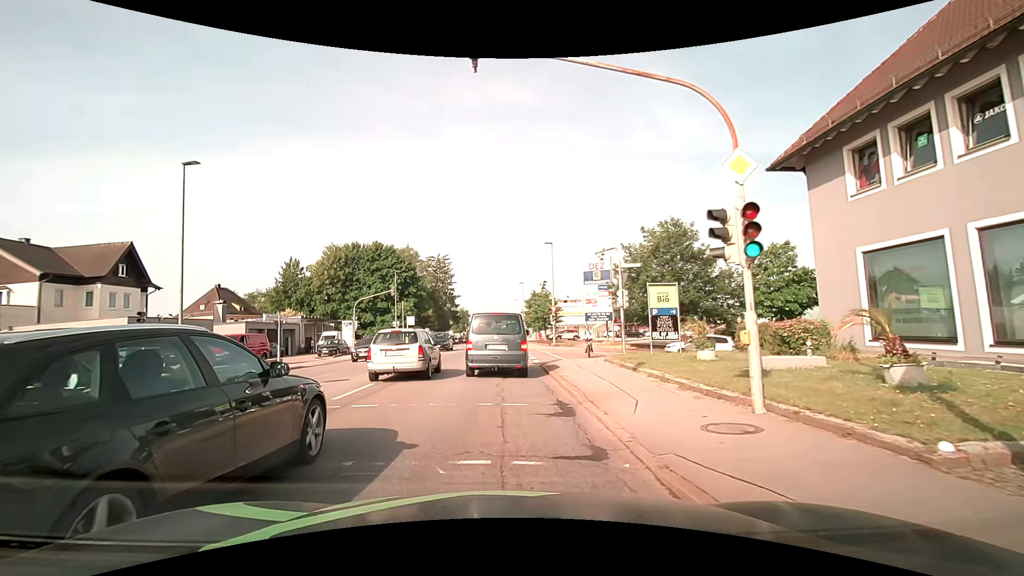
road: tertiary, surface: asphalt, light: Day
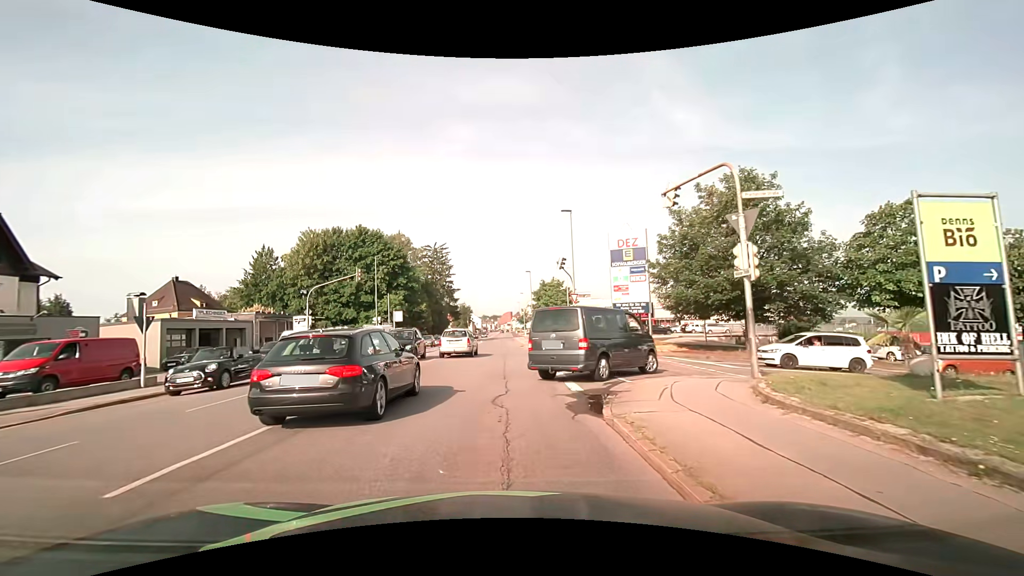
(+0.1, +12.2) m; 0°
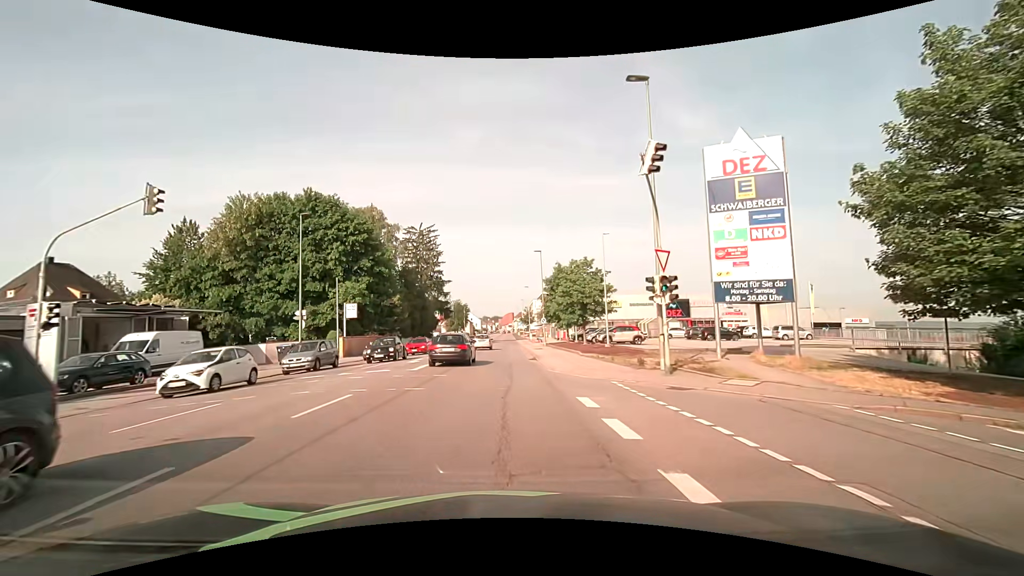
(-0.1, +20.7) m; 0°
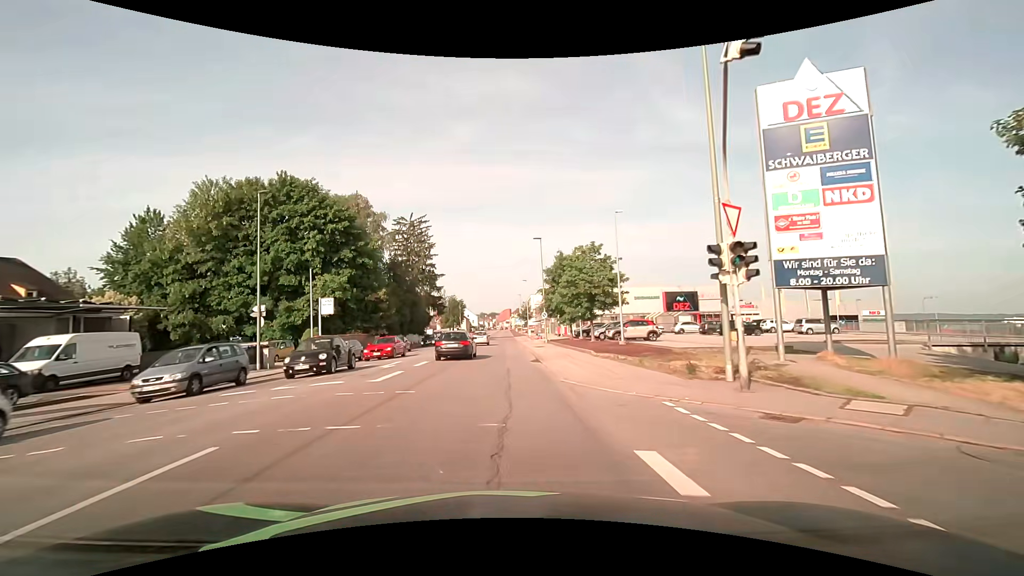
(0.0, +5.3) m; +1°
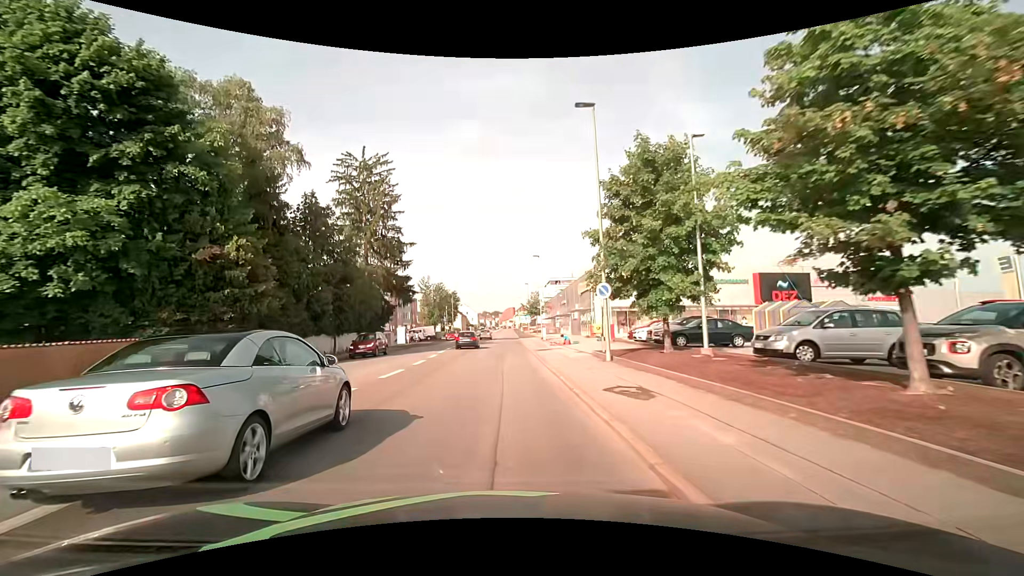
(-0.1, +29.3) m; -1°
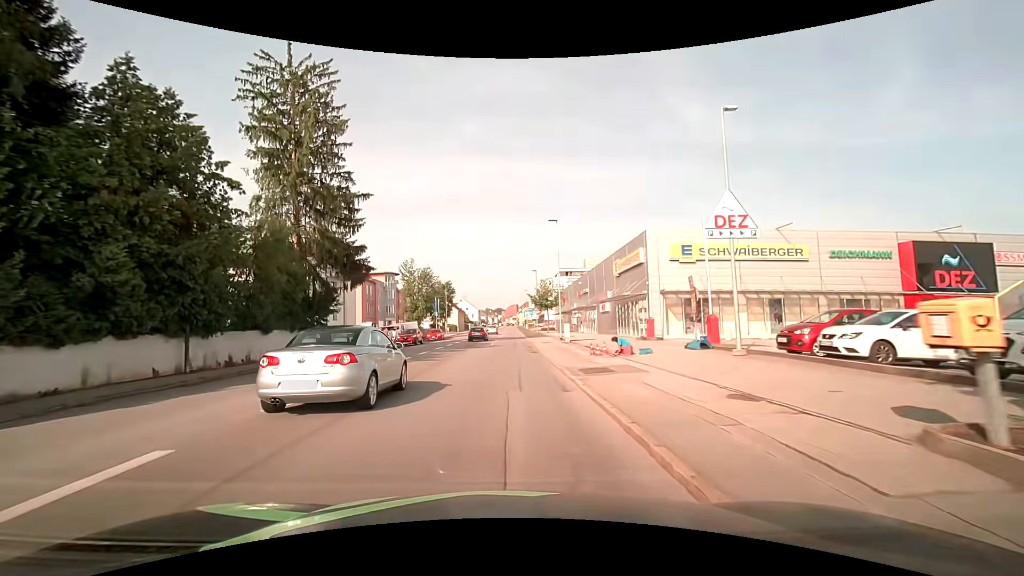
(-0.1, +19.1) m; 0°
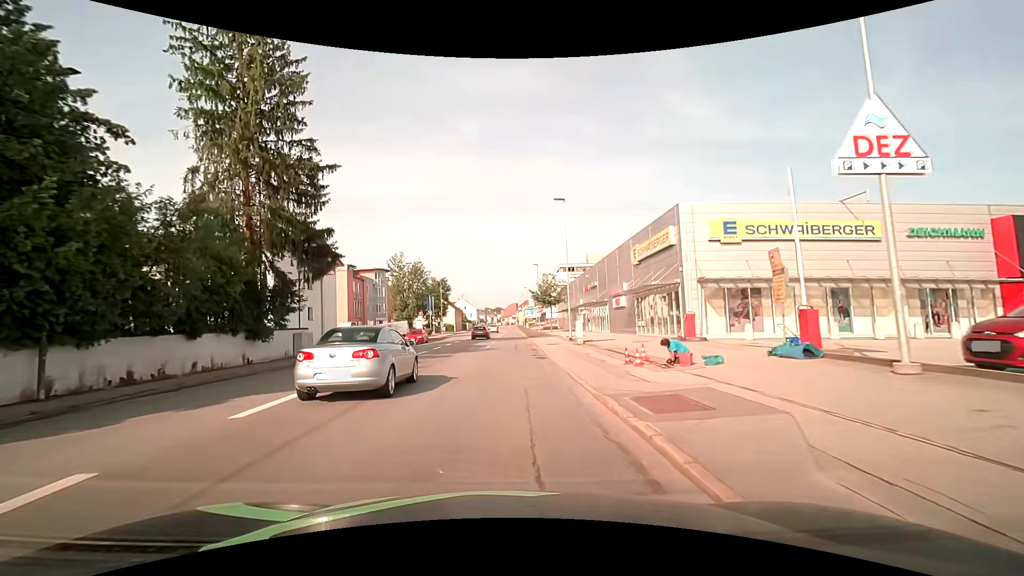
(0.0, +6.6) m; 0°
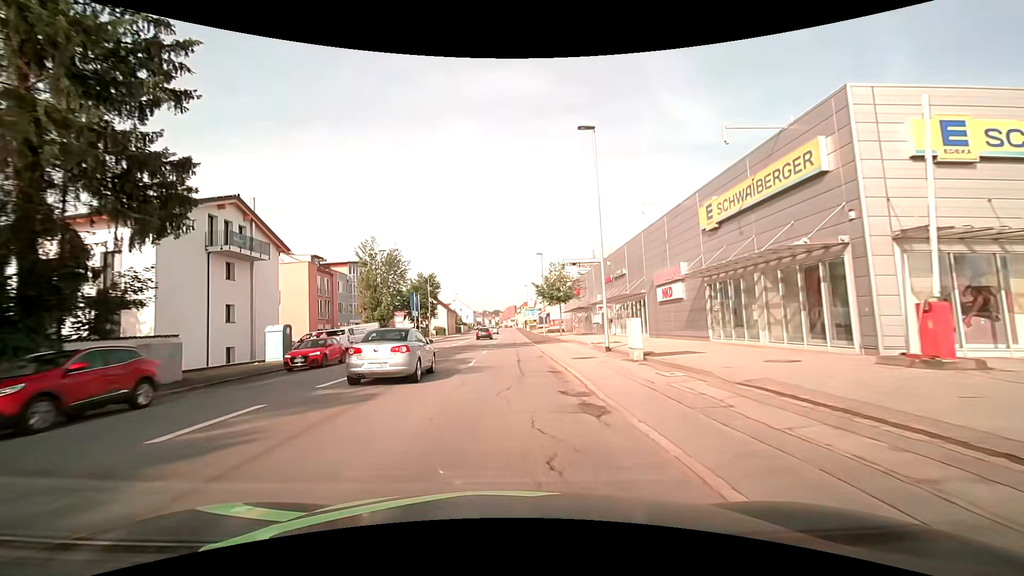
(-0.1, +13.5) m; 0°
(0, +10) (0, +20) (0, +30) (0, +40) (0, +50) (0, +60) (+1, +70) (+1, +80) (+1, +90) (+1, +100) m
